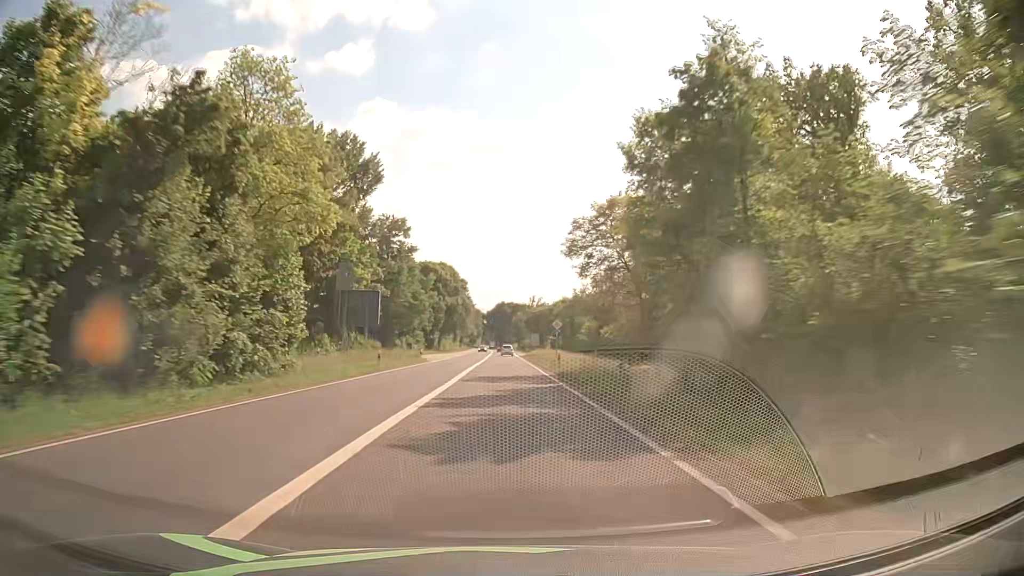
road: primary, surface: asphalt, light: Day
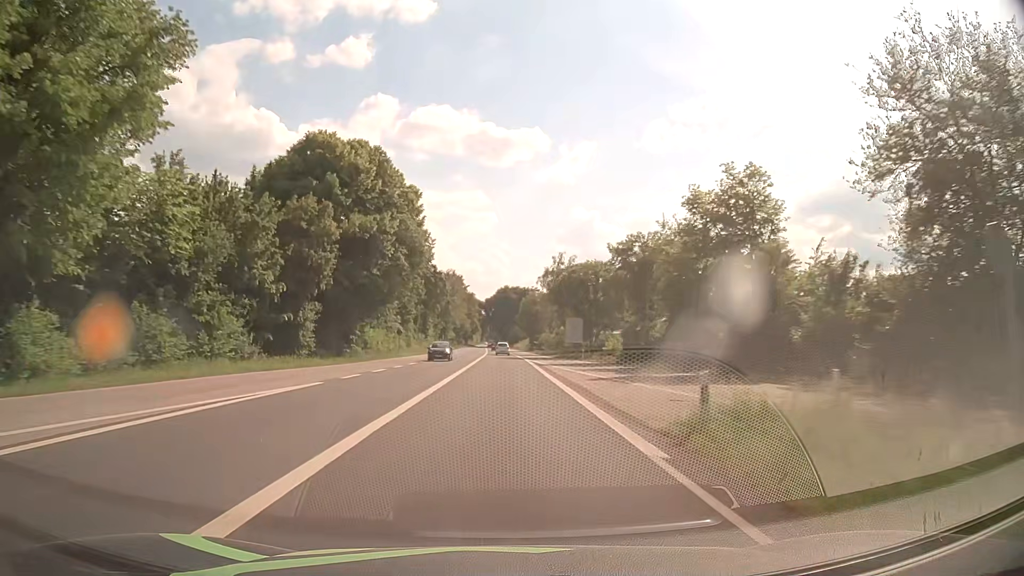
(+0.3, +77.8) m; 0°
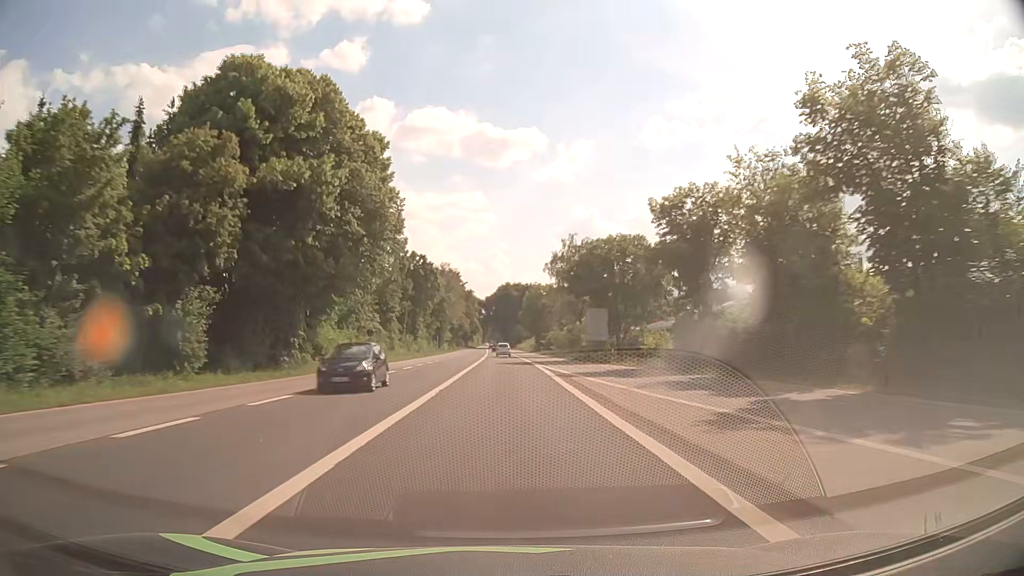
(0.0, +15.7) m; 0°
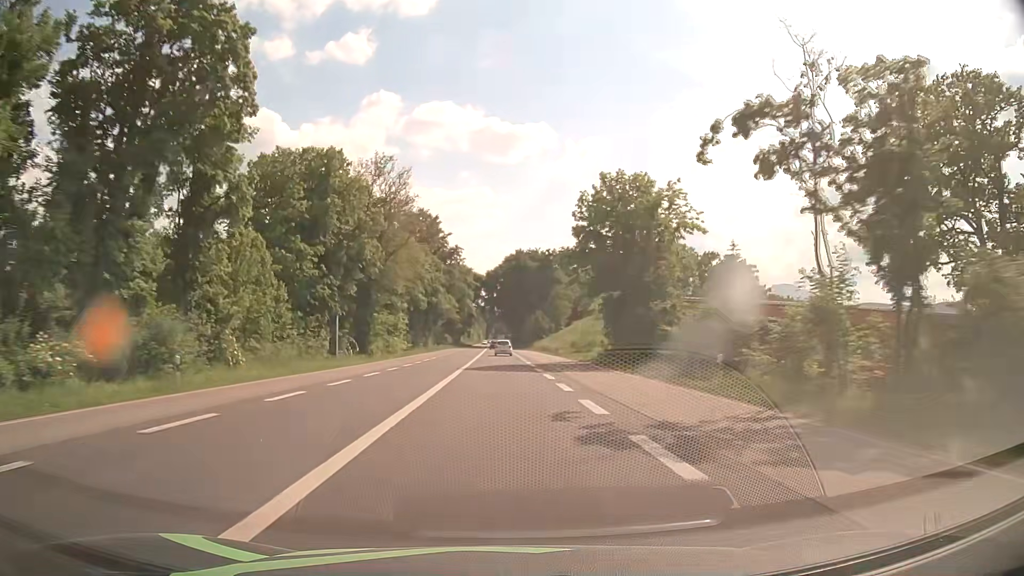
(-0.7, +78.0) m; -1°
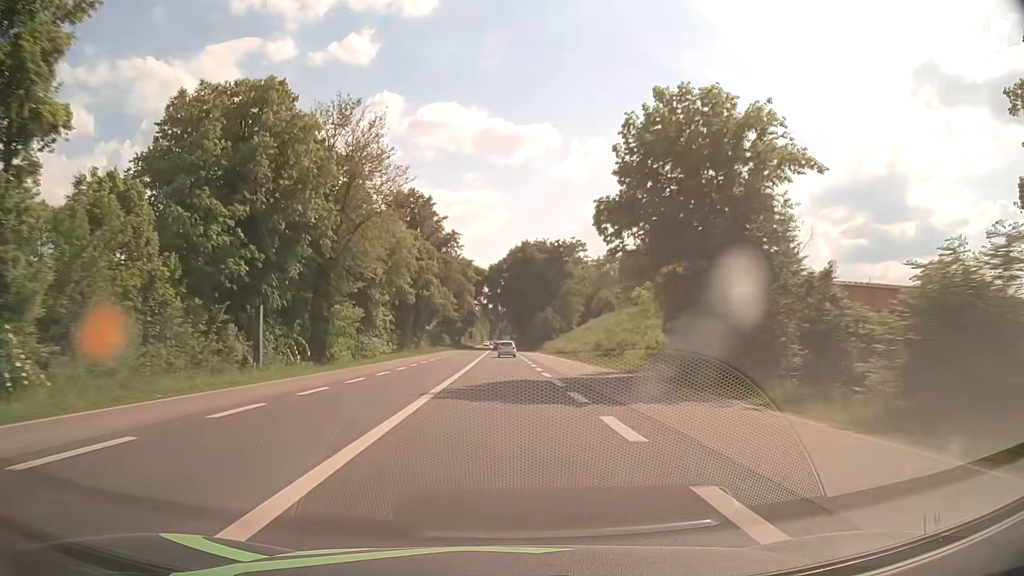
(0.0, +15.3) m; 0°
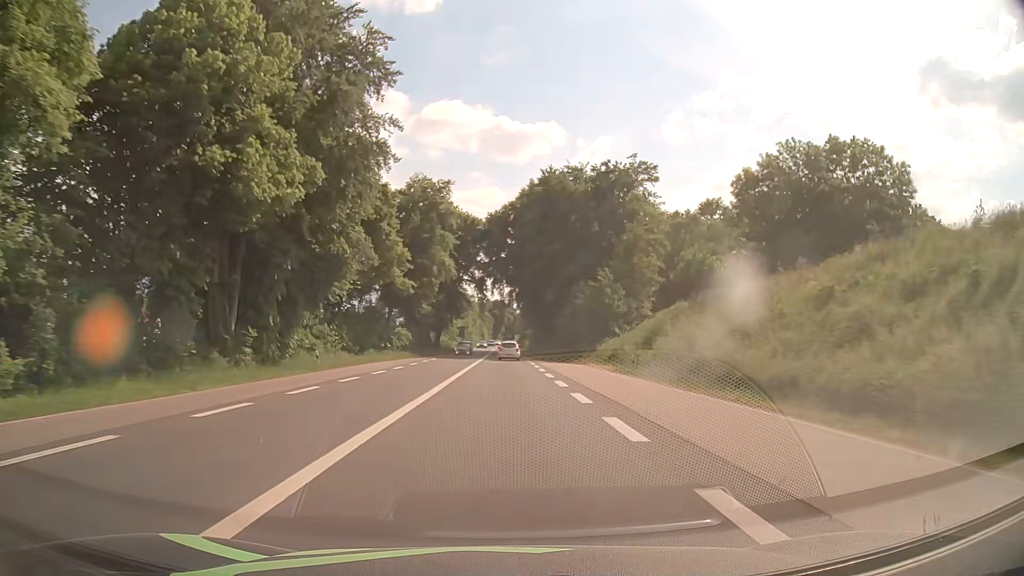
(-0.3, +60.1) m; -1°
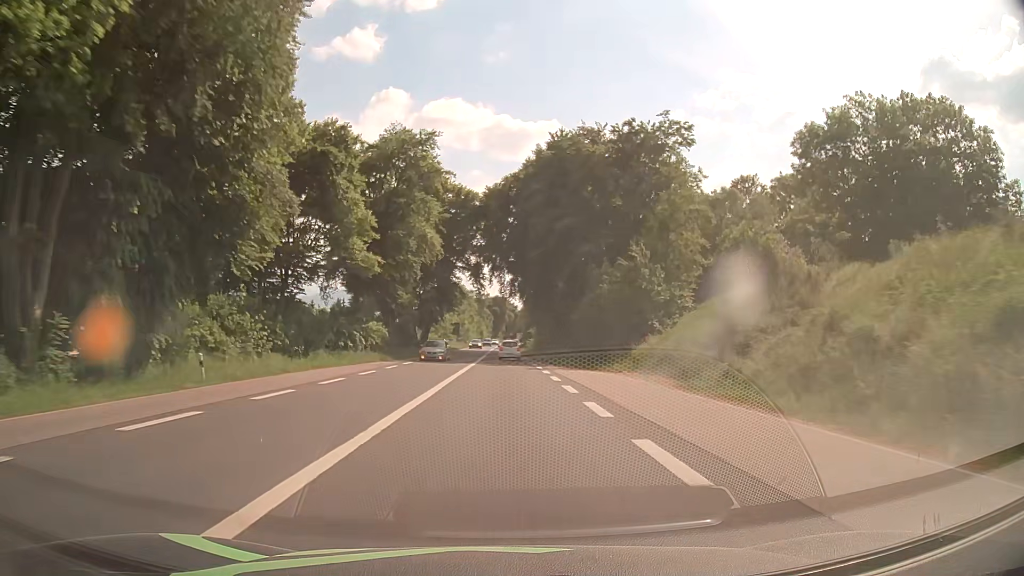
(0.0, +14.7) m; 0°
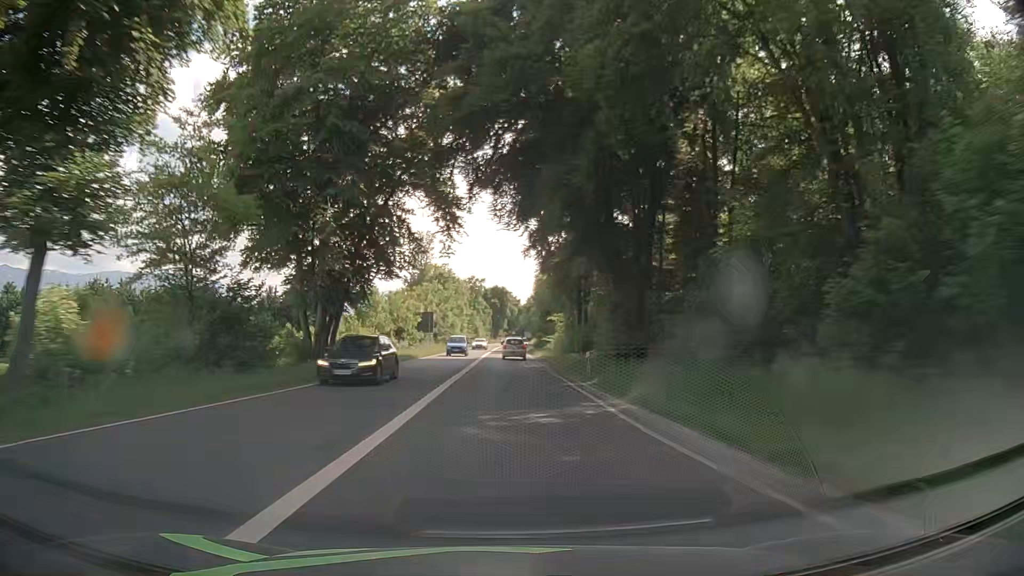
(-0.1, +43.3) m; 0°
(0, +10) (0, +20) (0, +30) (0, +40) (0, +50) (0, +60) (0, +70) (0, +80) (0, +90) (0, +100) m
